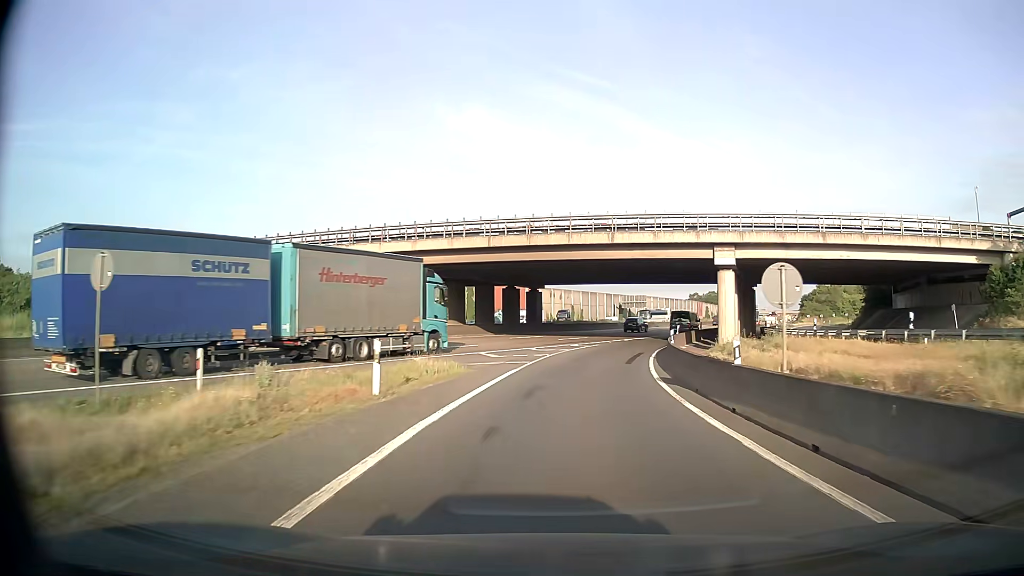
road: motorway_link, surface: asphalt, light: Day
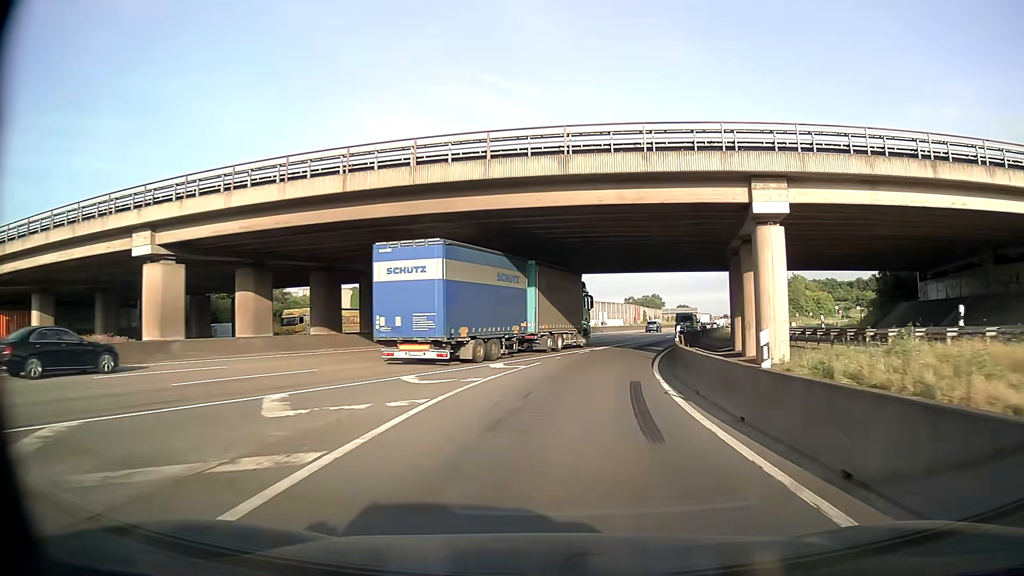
(+0.9, +18.4) m; +6°
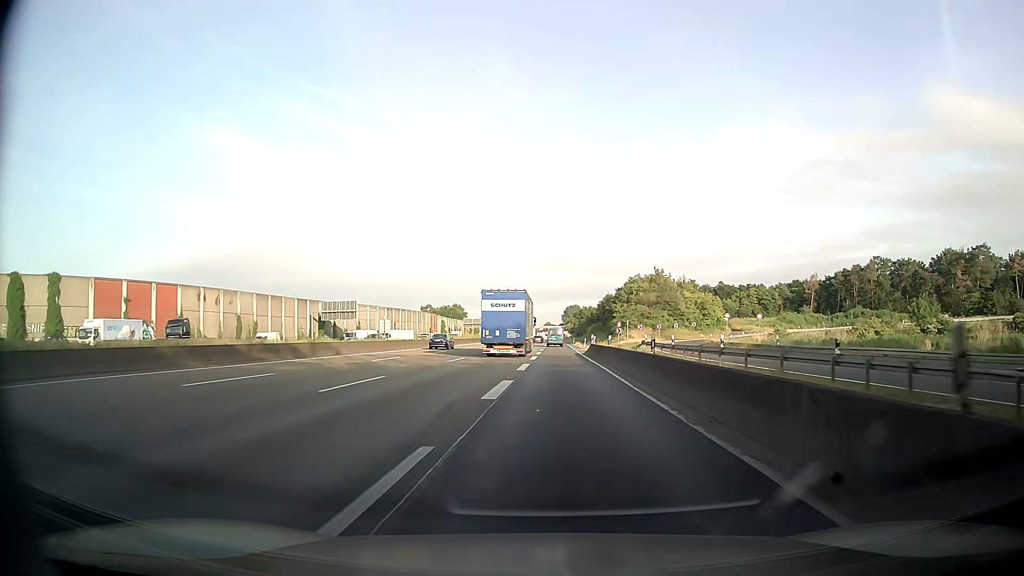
(+8.2, +50.1) m; +17°
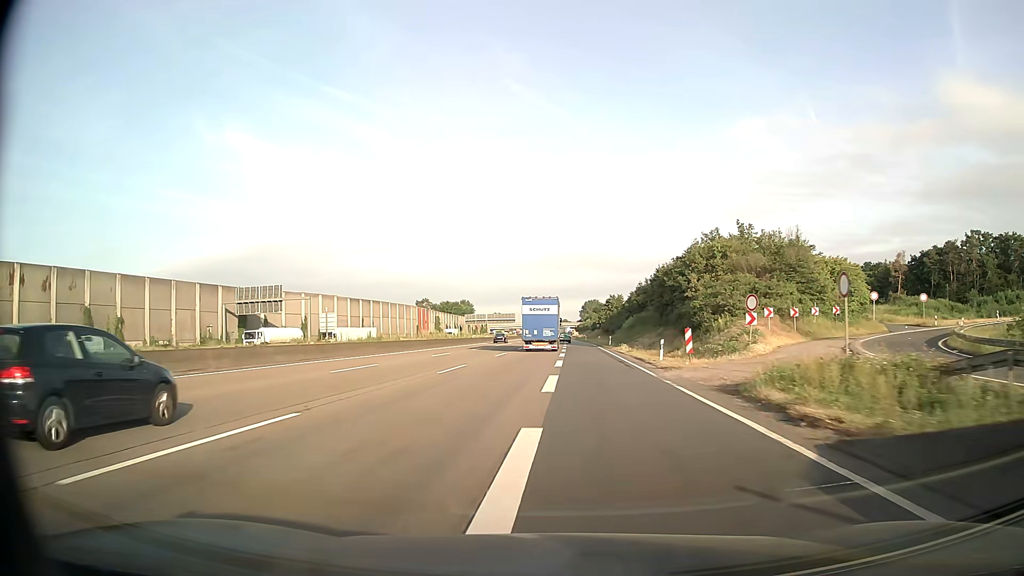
(+0.3, +46.7) m; -1°
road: motorway
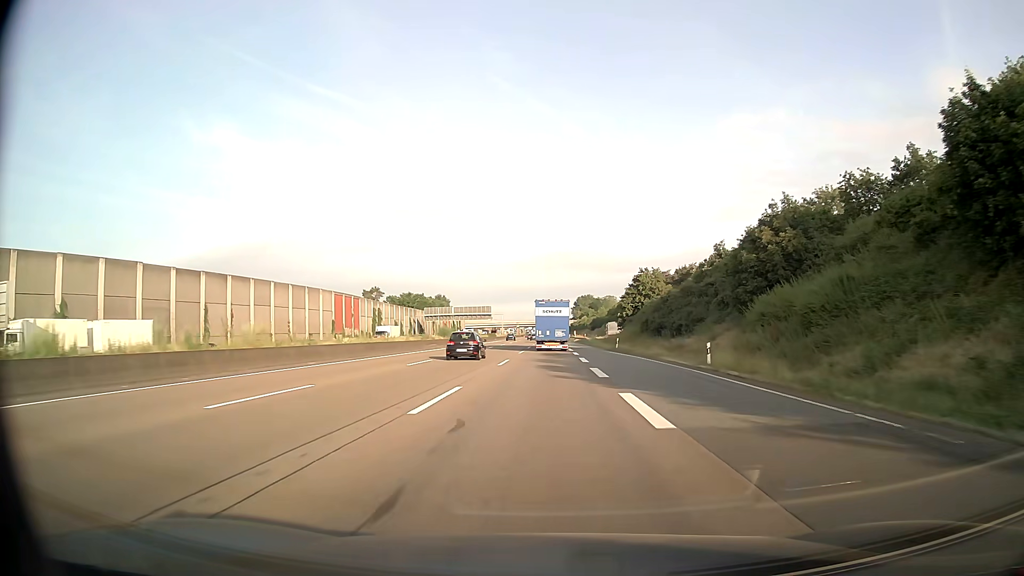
(+0.3, +65.8) m; +1°
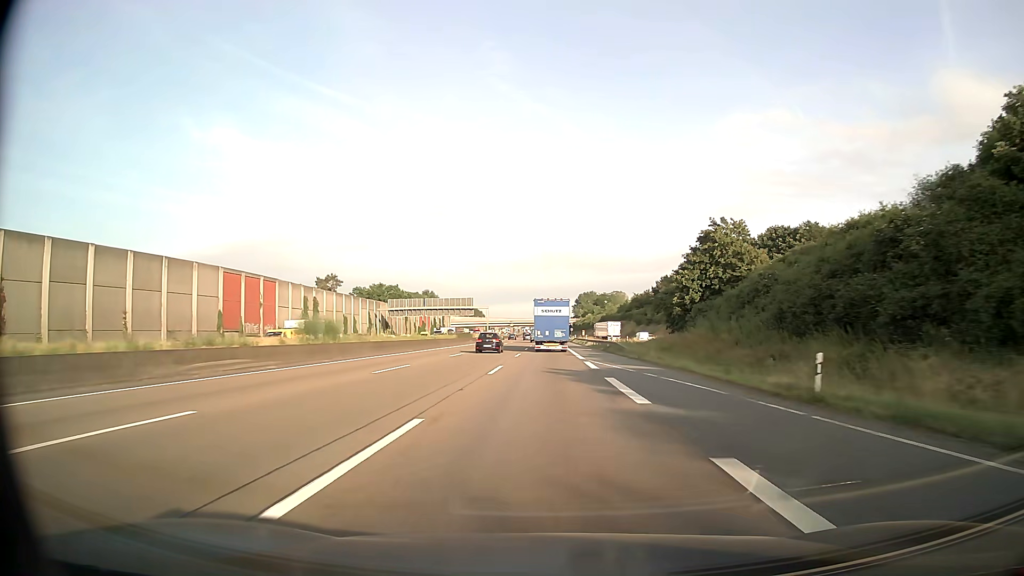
(+0.2, +42.9) m; 0°
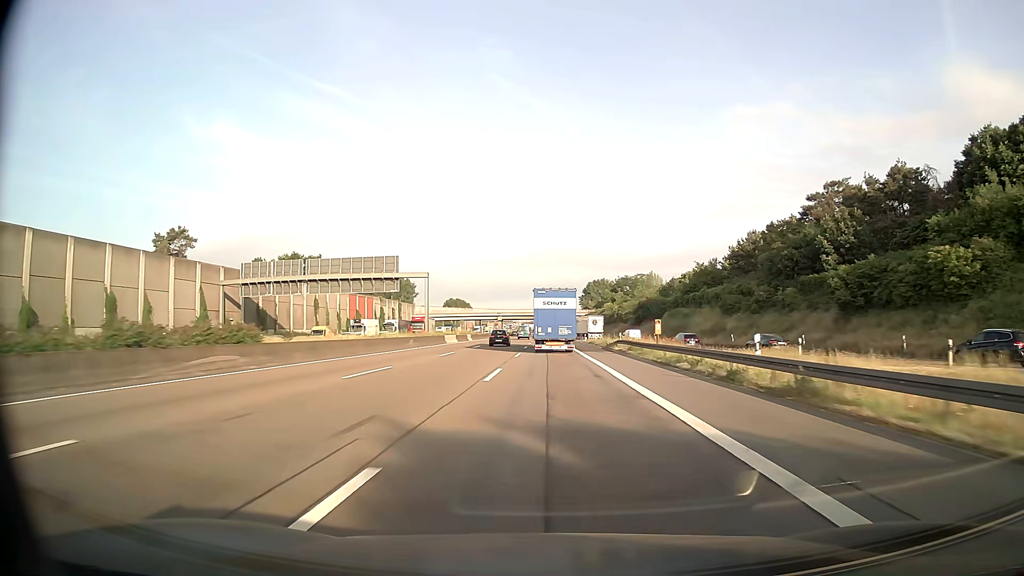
(0.0, +76.2) m; 0°
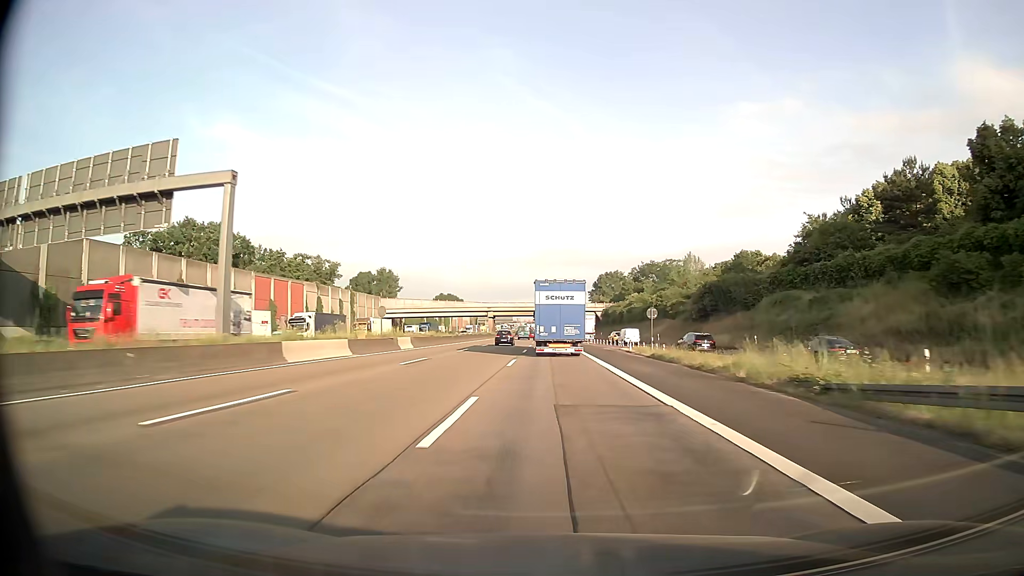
(-0.2, +46.4) m; 0°
(0, +10) (0, +20) (0, +30) (0, +40) (0, +50) (0, +60) (0, +70) (0, +80) (0, +90) (0, +100) m
